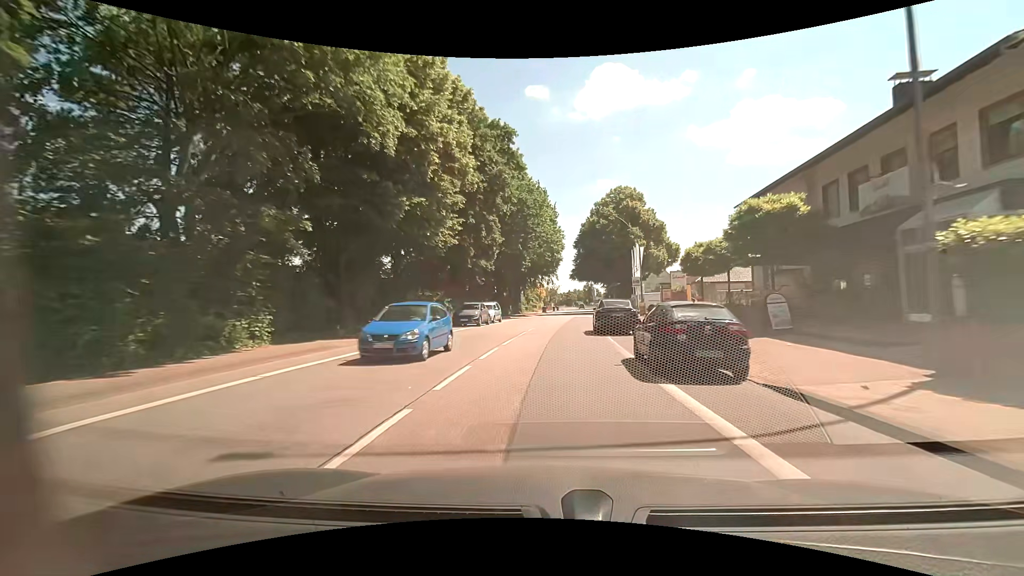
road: primary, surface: asphalt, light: Day
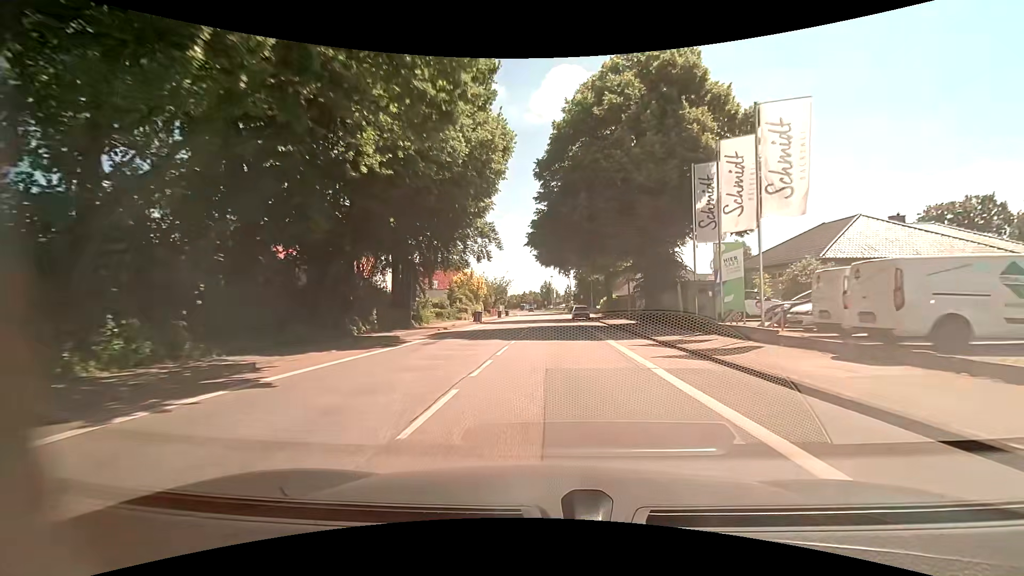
(+2.0, +43.2) m; +5°
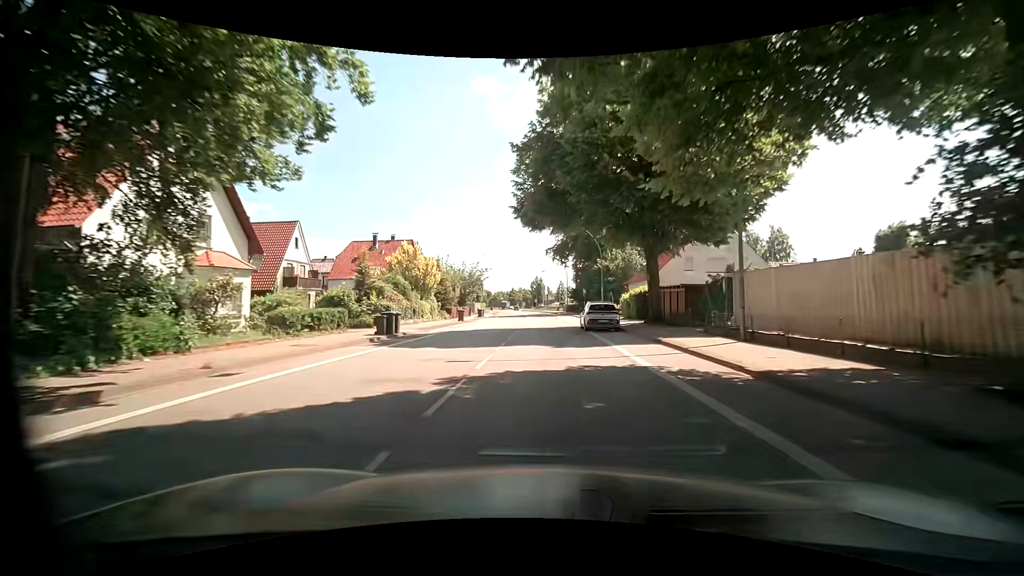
(+0.4, +26.0) m; +1°
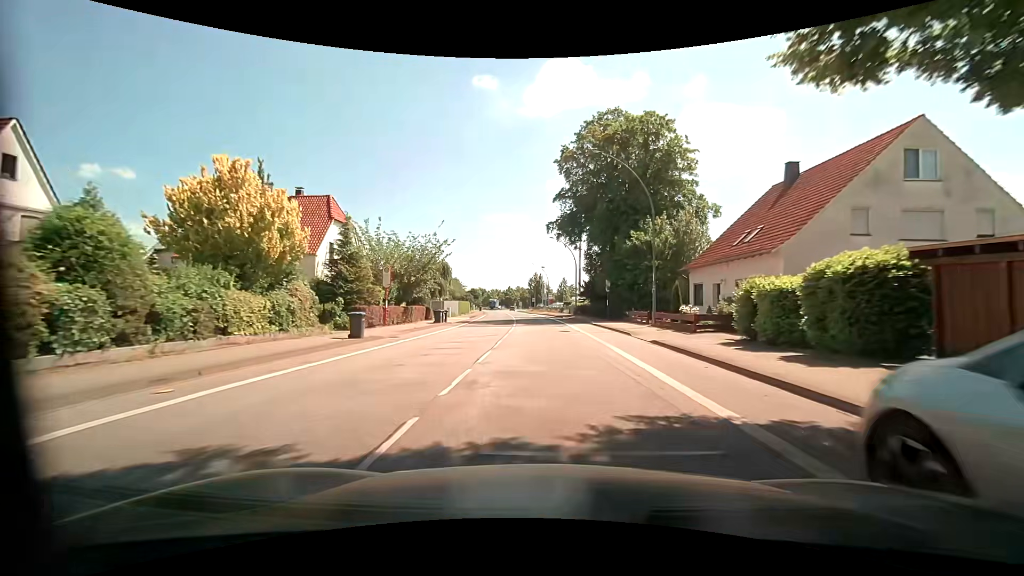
(+0.1, +25.6) m; 0°
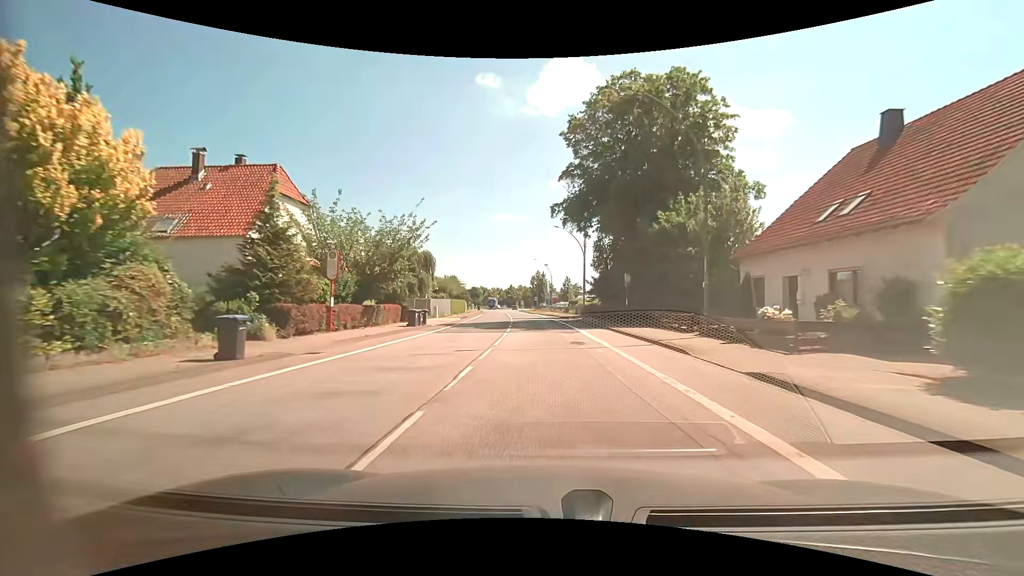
(0.0, +8.6) m; 0°
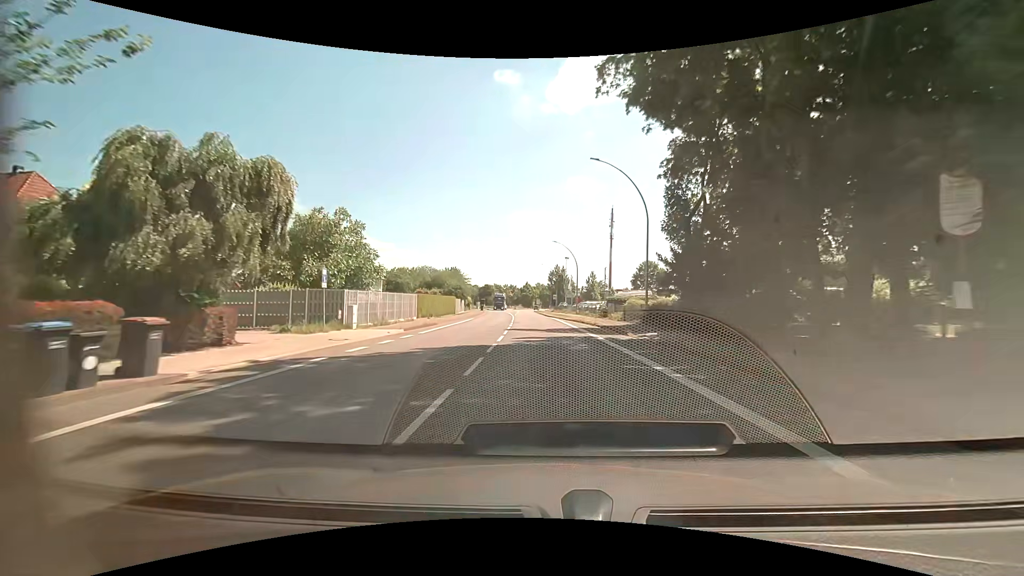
(-0.5, +25.7) m; -2°
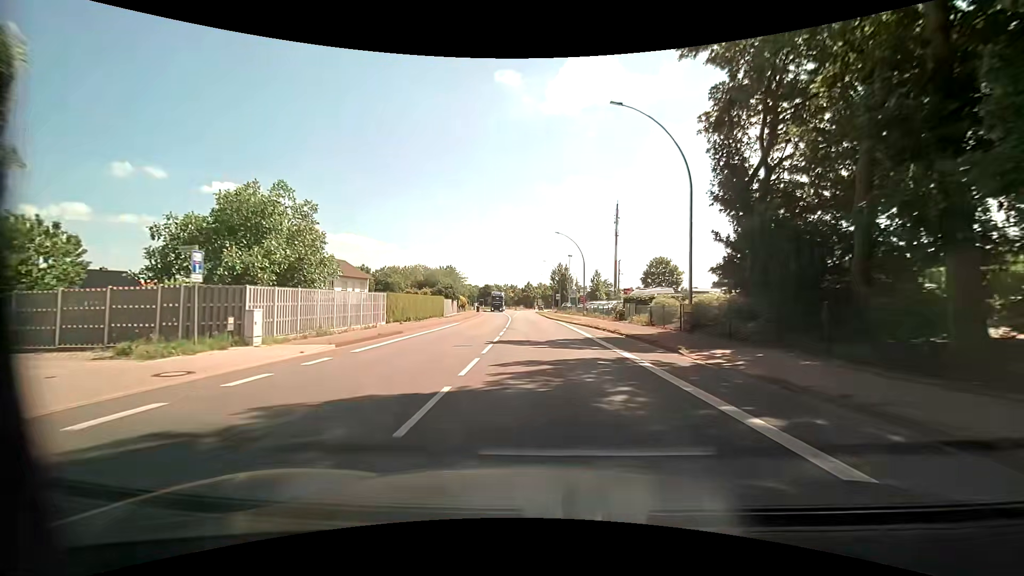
(0.0, +8.5) m; 0°
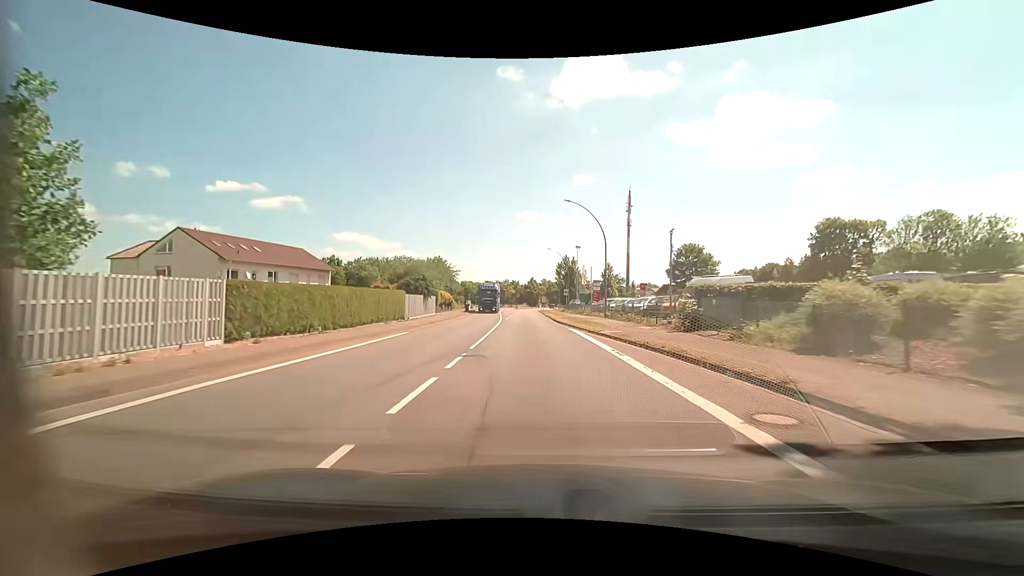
(-0.2, +17.0) m; -1°
